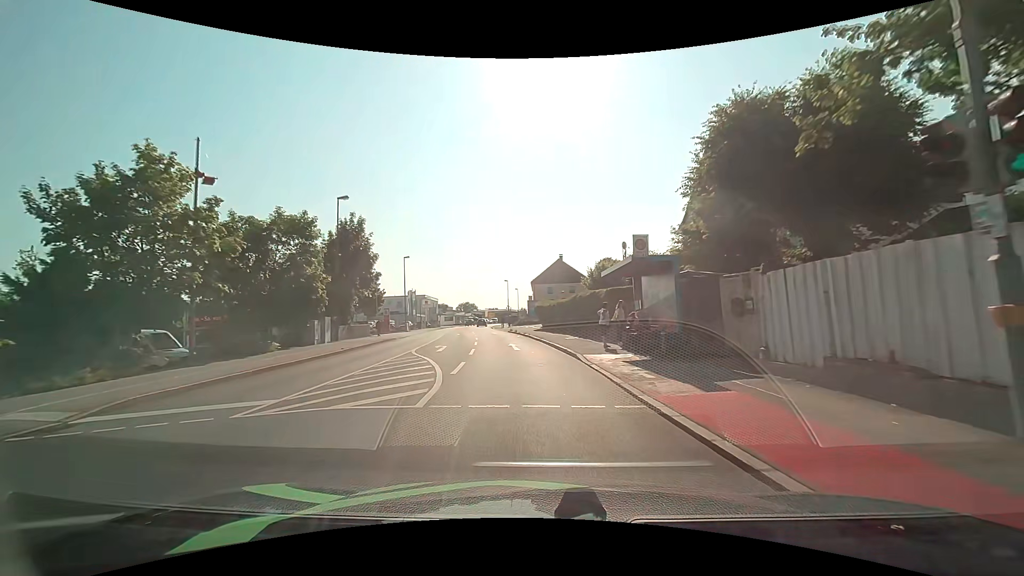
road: tertiary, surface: asphalt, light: Day
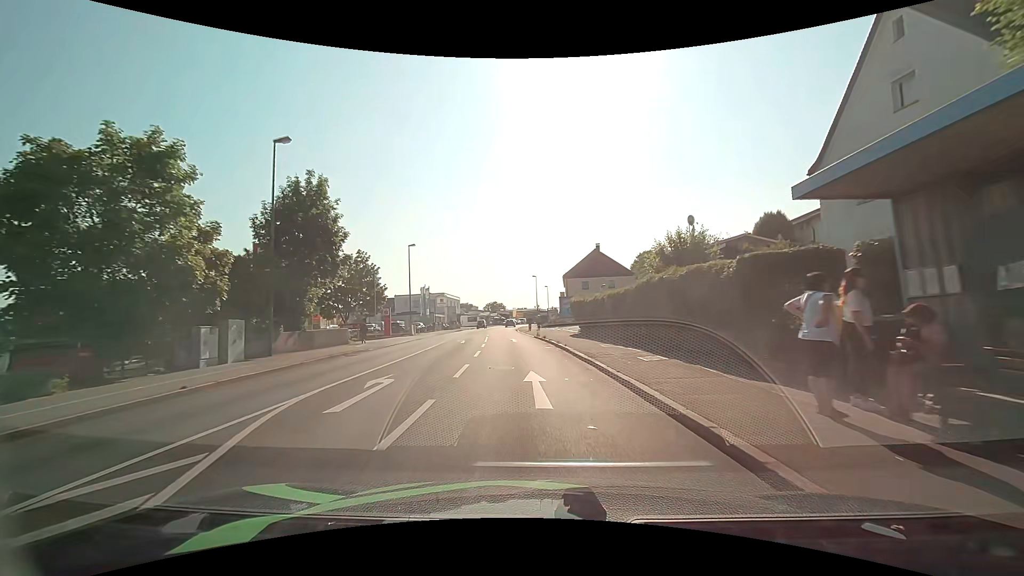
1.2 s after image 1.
(-0.4, +12.7) m; -3°
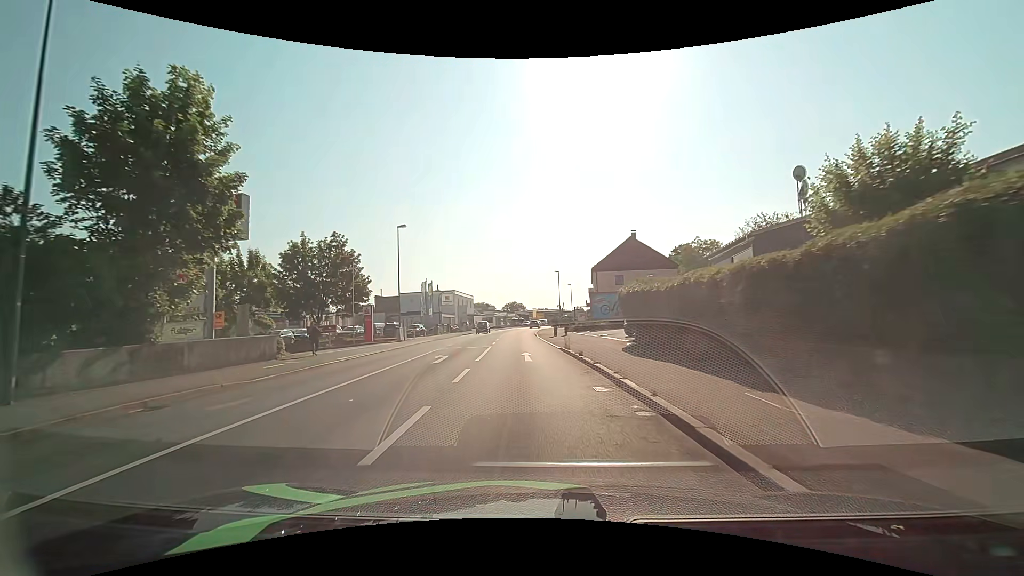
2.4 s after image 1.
(-0.3, +12.5) m; -3°
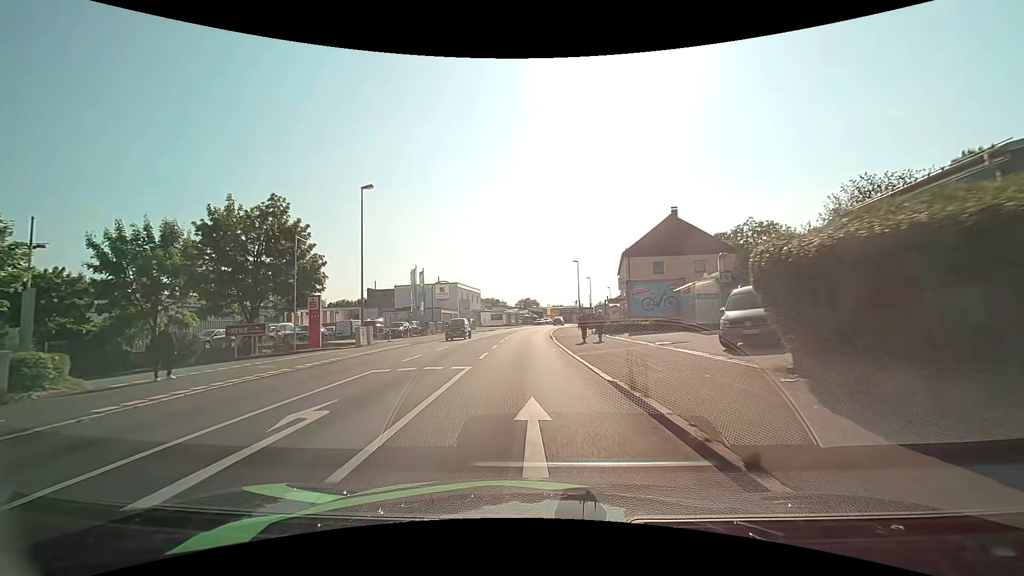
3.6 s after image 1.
(-0.2, +12.6) m; -1°
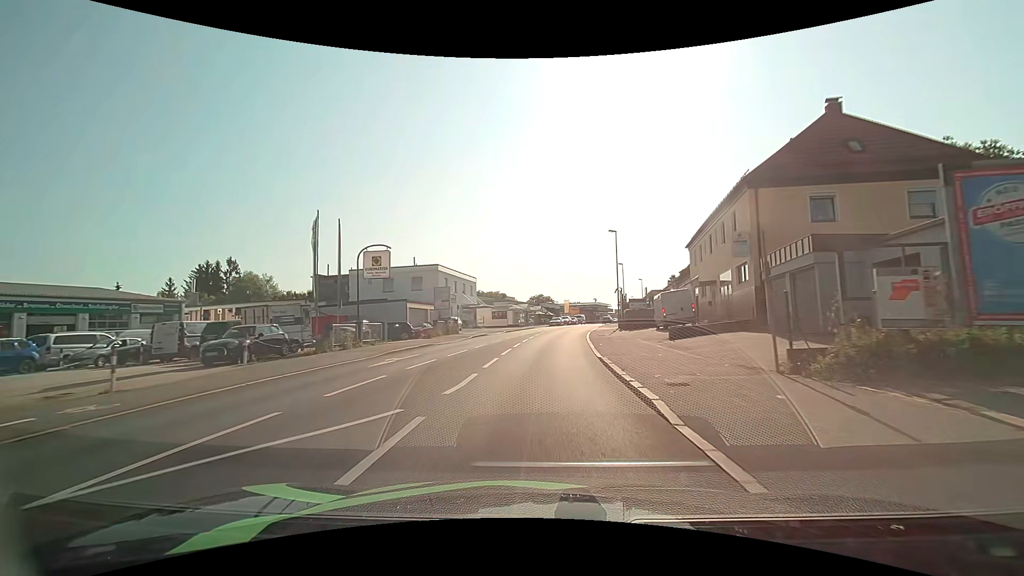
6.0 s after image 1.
(-0.6, +25.9) m; -2°
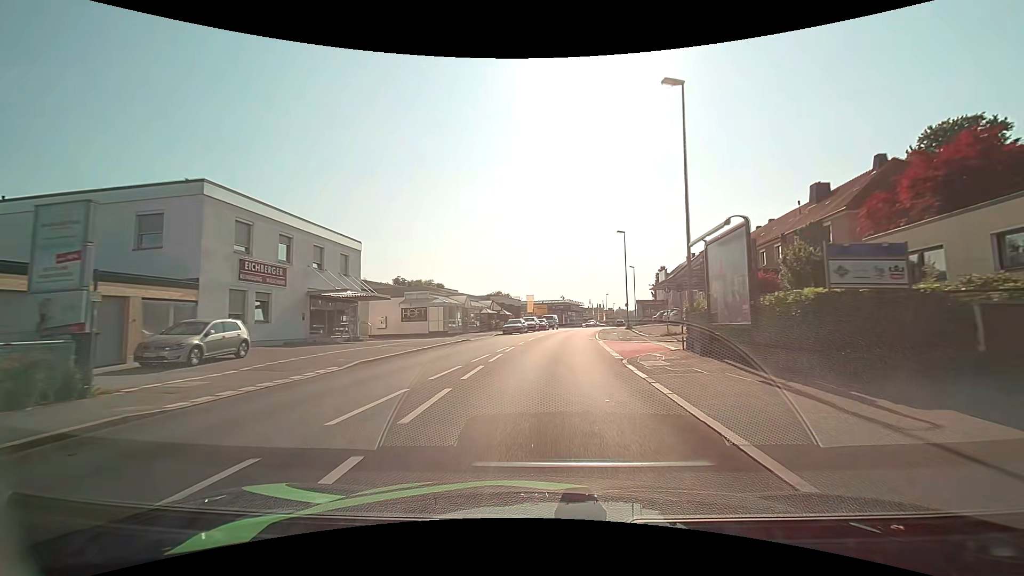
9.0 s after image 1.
(+1.2, +34.4) m; +4°
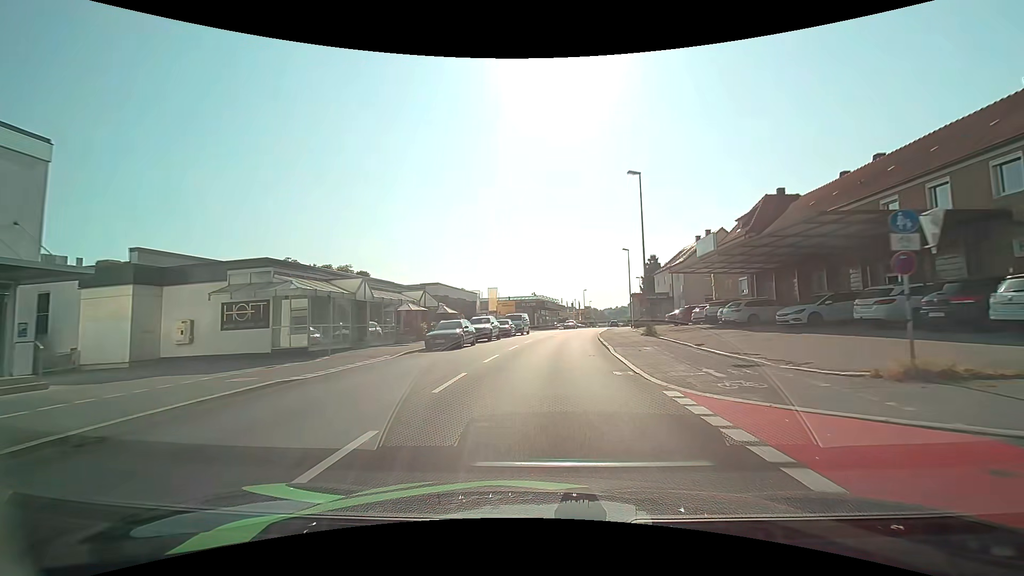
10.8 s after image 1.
(+0.7, +21.5) m; +3°
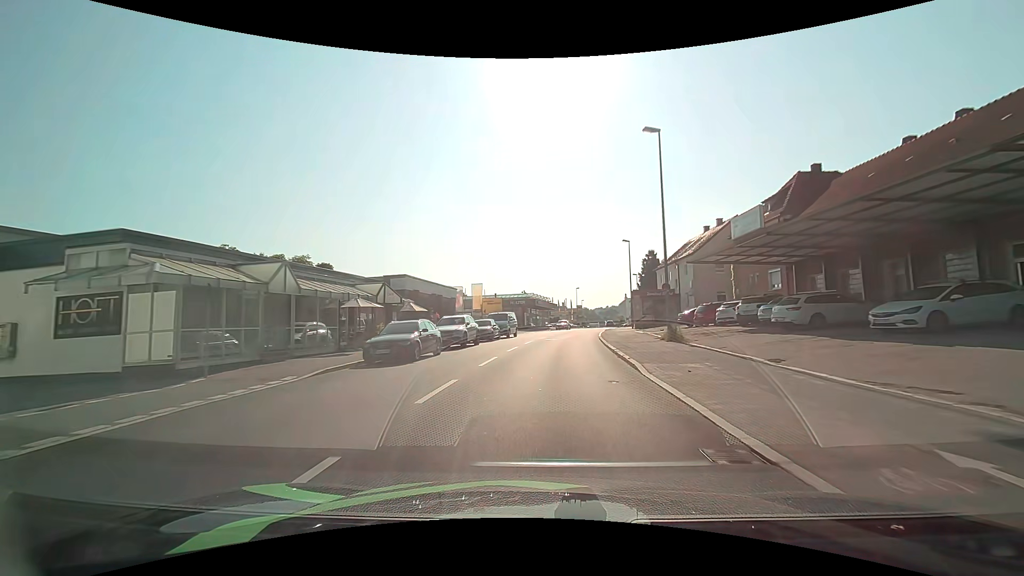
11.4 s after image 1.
(+0.1, +7.3) m; +1°
(0, +10) (+1, +20) (+2, +30) (+3, +40) (+4, +50) (+6, +60) (+8, +69) (+10, +79) (+12, +89) (+14, +99) m
